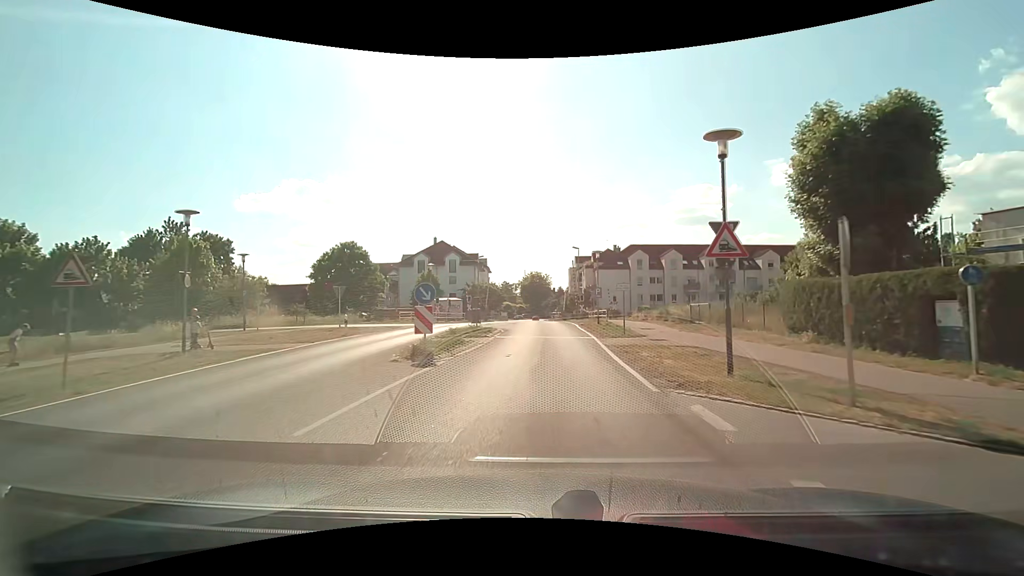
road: tertiary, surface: asphalt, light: Day
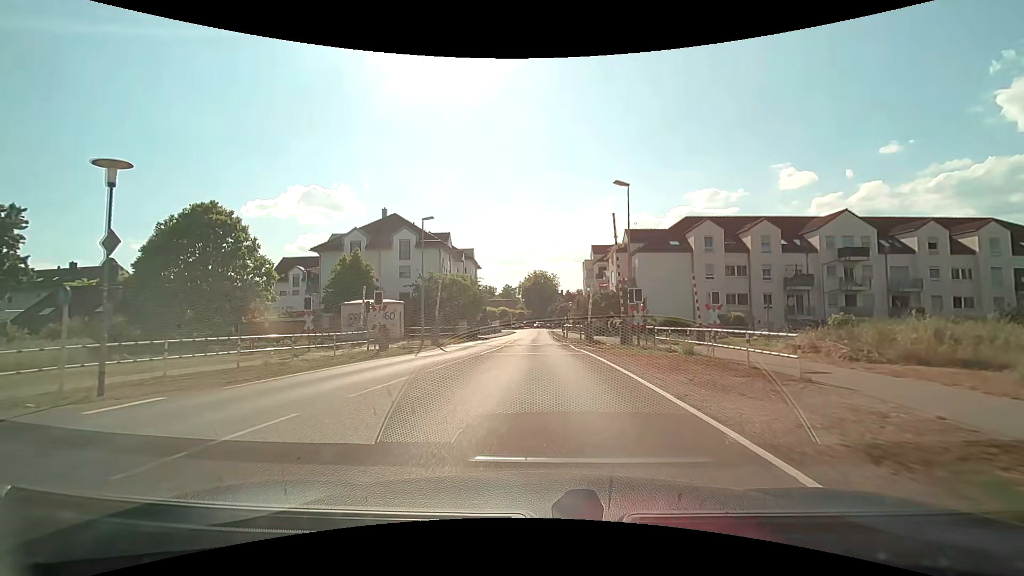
(+0.4, +31.6) m; -1°
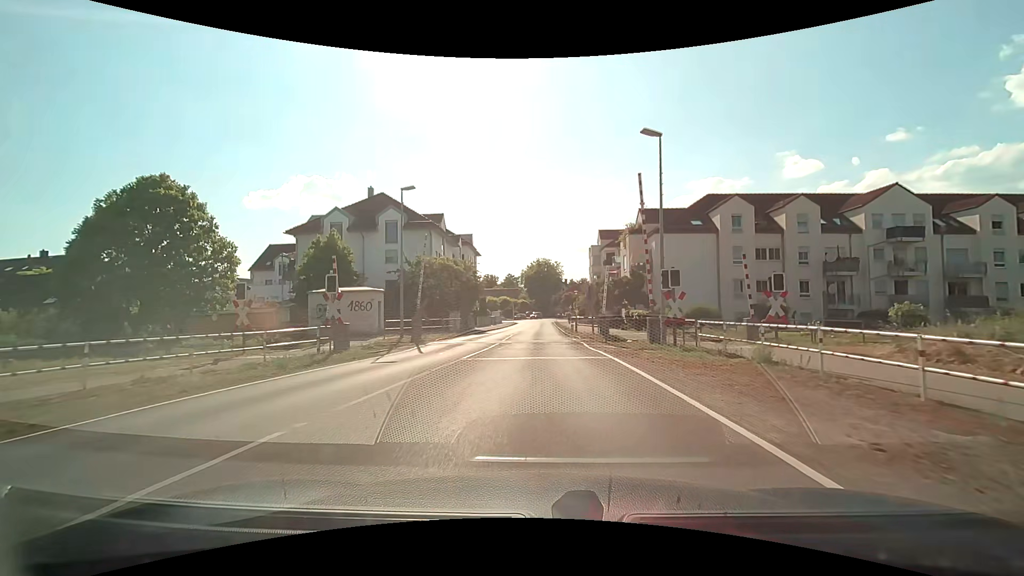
(0.0, +5.8) m; 0°
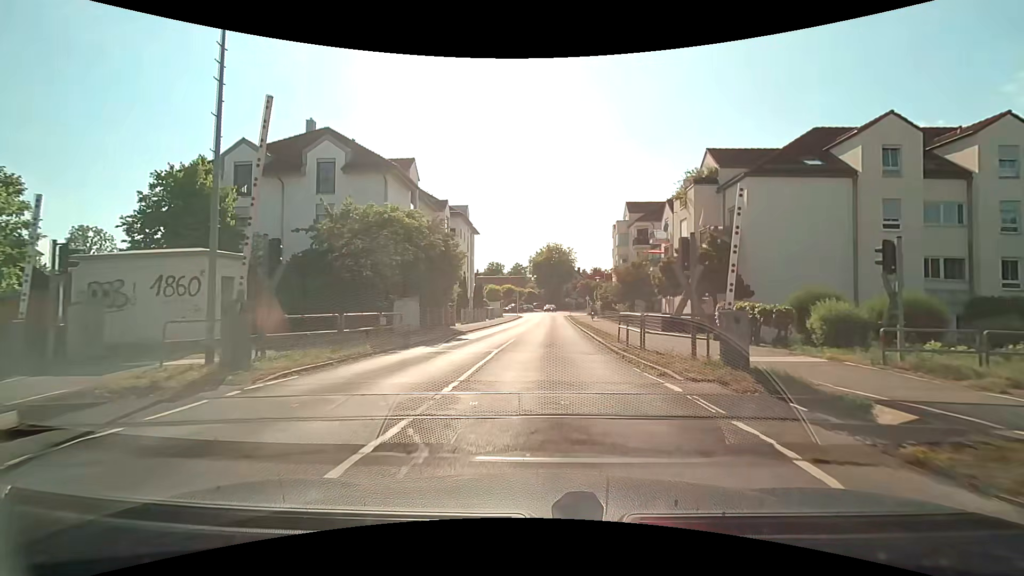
(-0.2, +16.9) m; -1°
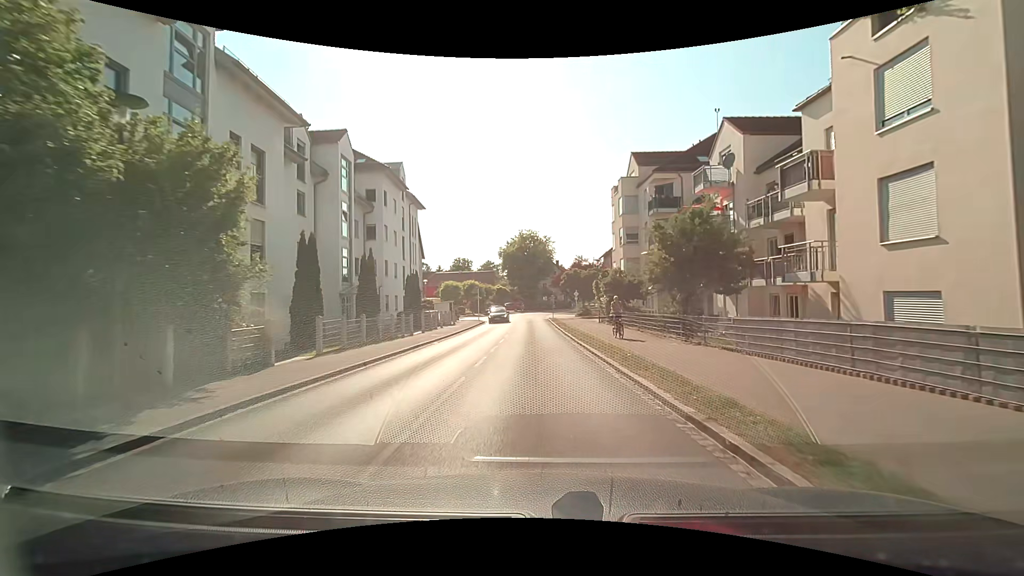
(+0.5, +22.0) m; +3°
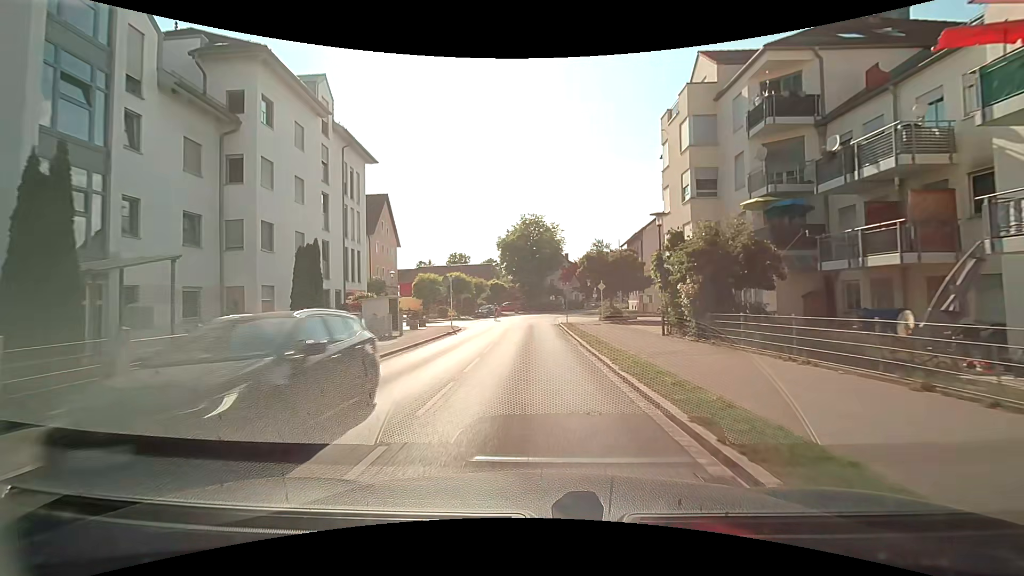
(-0.1, +18.9) m; -1°
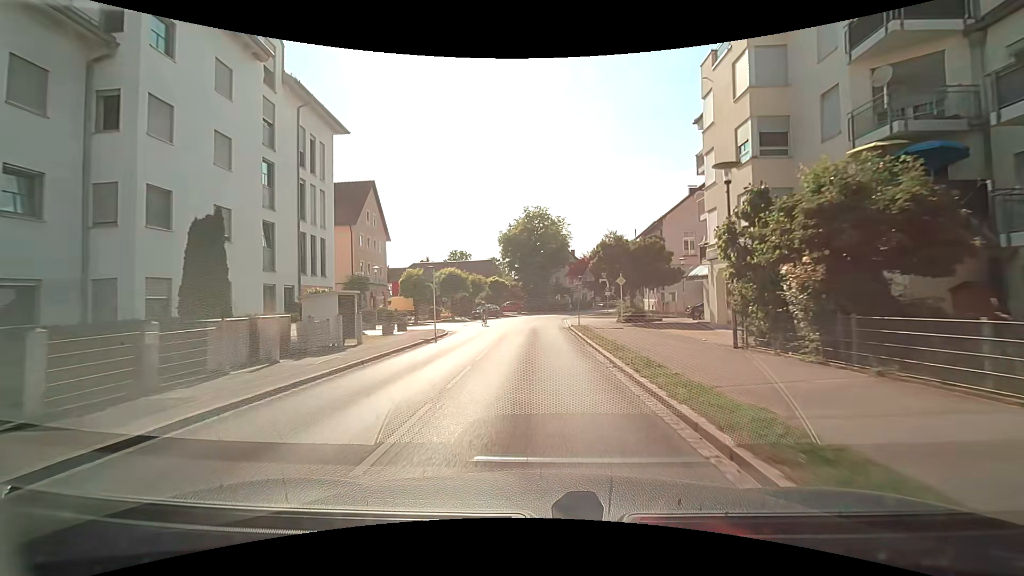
(-0.1, +6.9) m; -1°
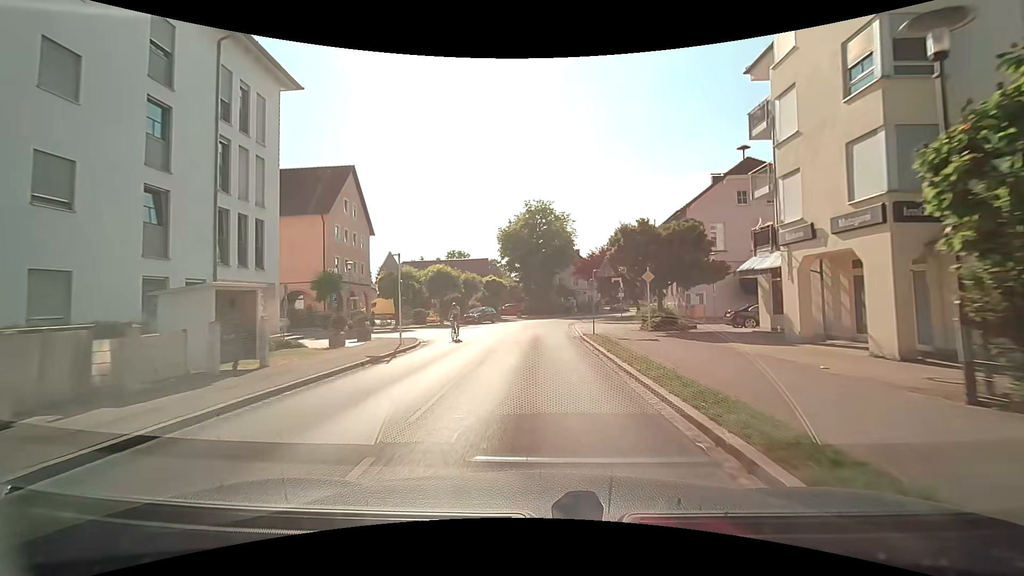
(0.0, +7.0) m; 0°
(0, +10) (0, +20) (0, +30) (+1, +40) (+3, +50) (+6, +59) (+10, +68) (+14, +77) (+19, +86) (+24, +95) m
